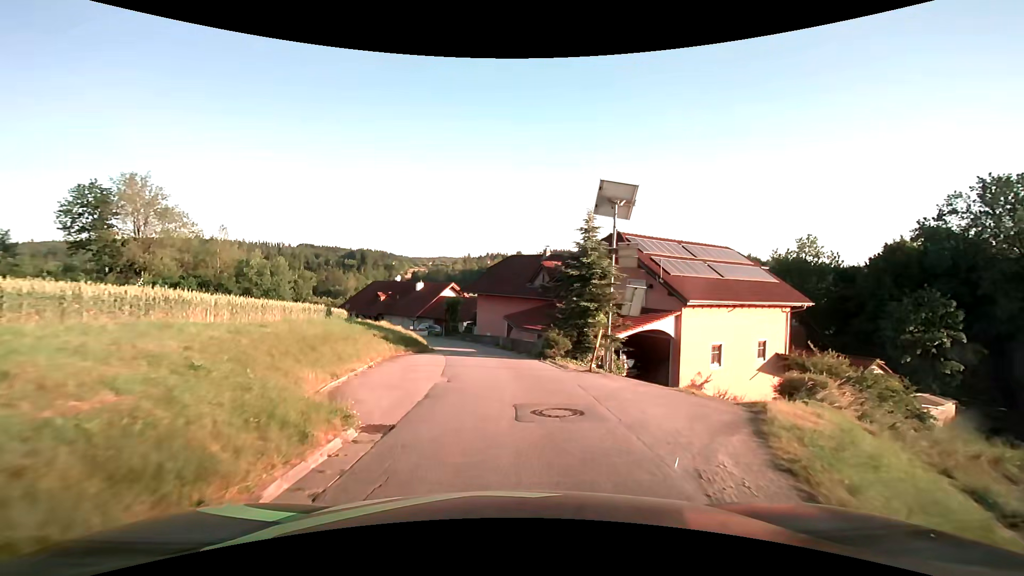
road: unclassified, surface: asphalt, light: Day
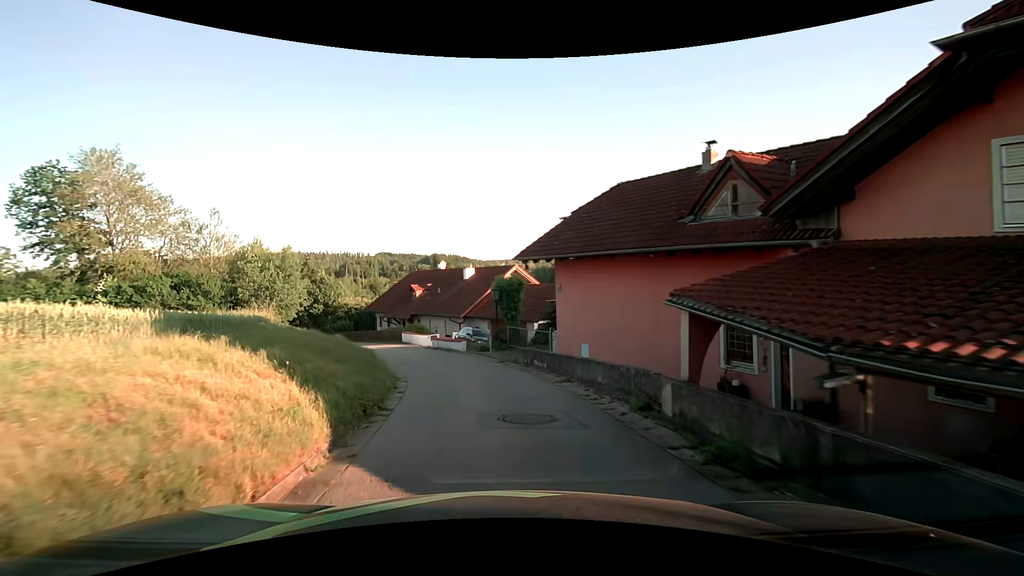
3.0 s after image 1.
(-1.2, +22.0) m; -9°
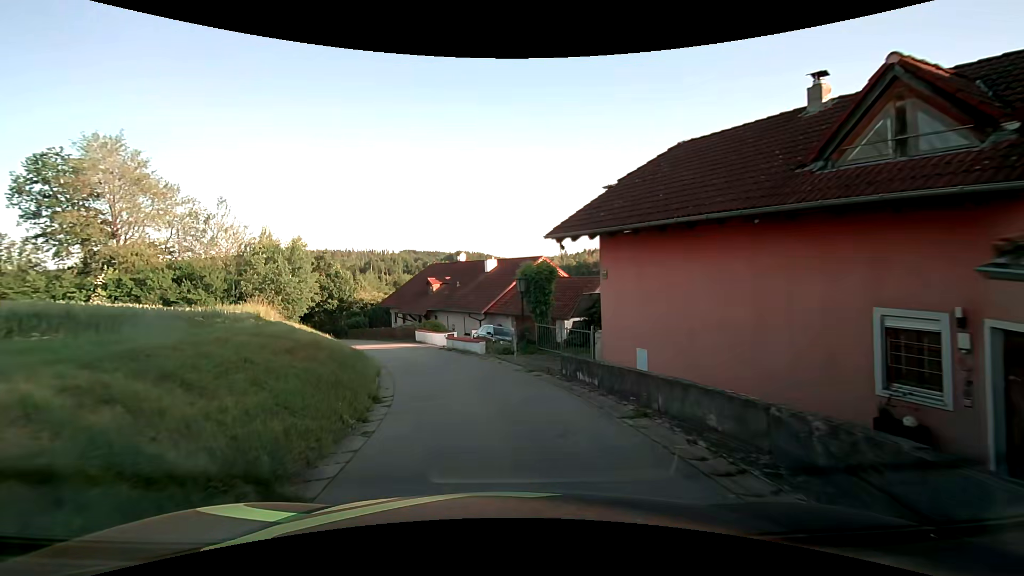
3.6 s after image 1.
(-0.1, +4.5) m; -3°
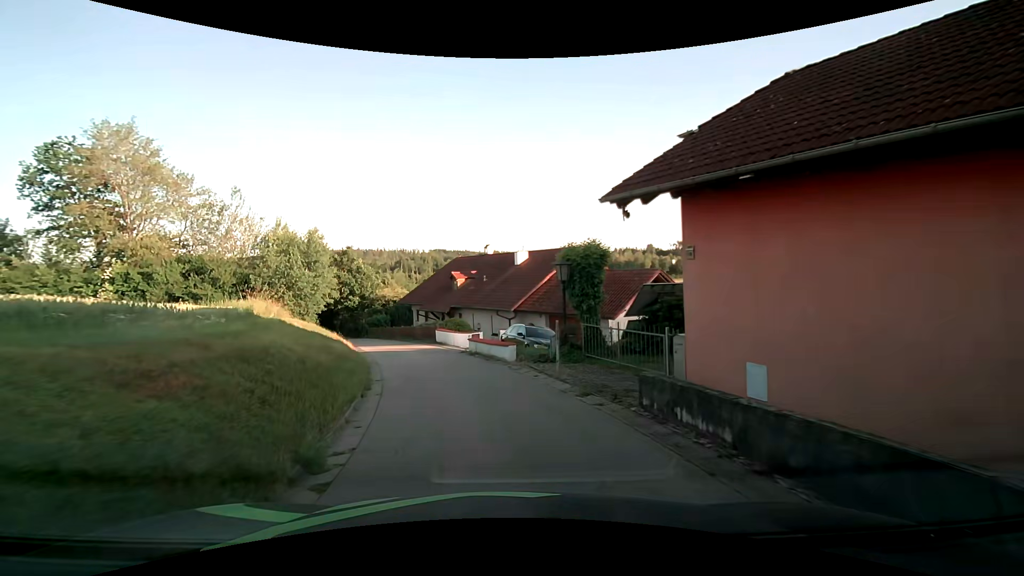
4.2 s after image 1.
(-0.1, +4.5) m; -3°
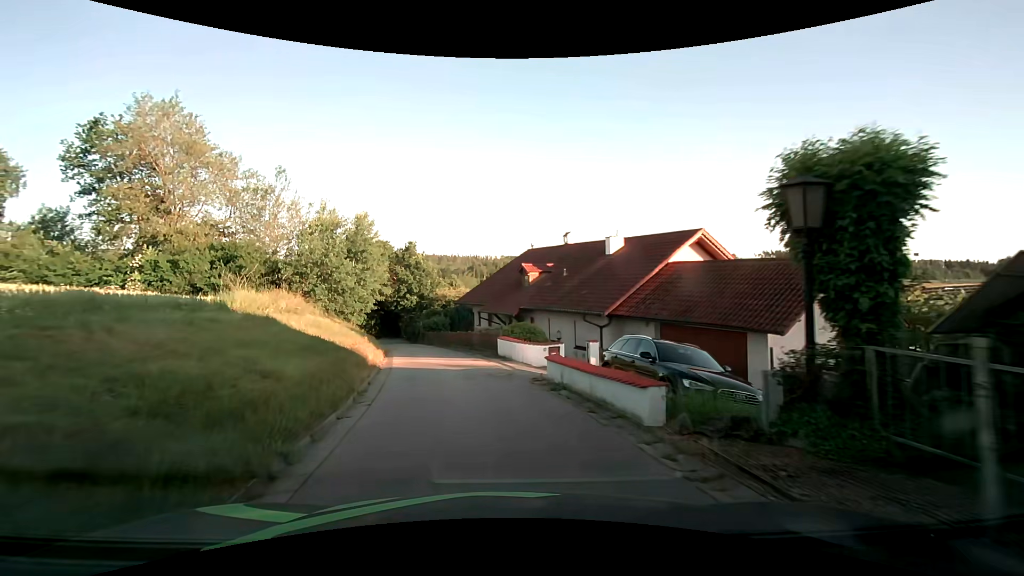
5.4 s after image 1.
(-0.7, +9.0) m; -9°
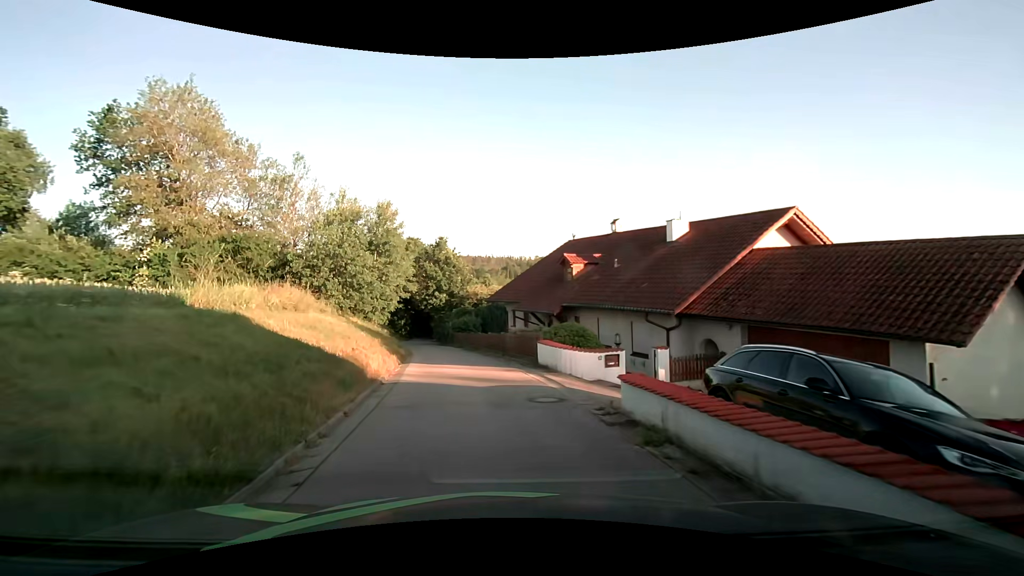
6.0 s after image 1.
(-0.1, +4.4) m; -3°
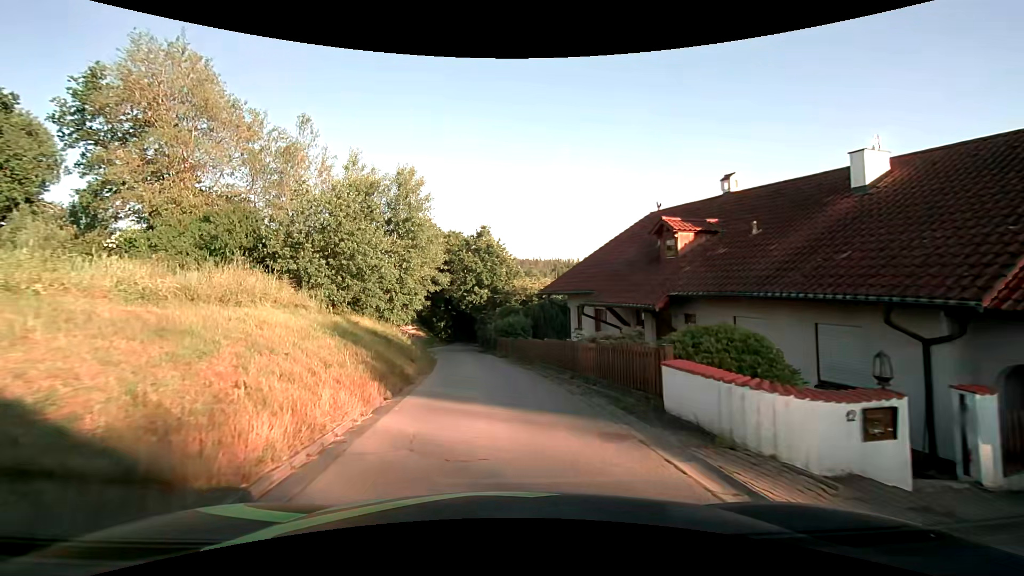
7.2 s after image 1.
(-0.5, +8.9) m; -6°
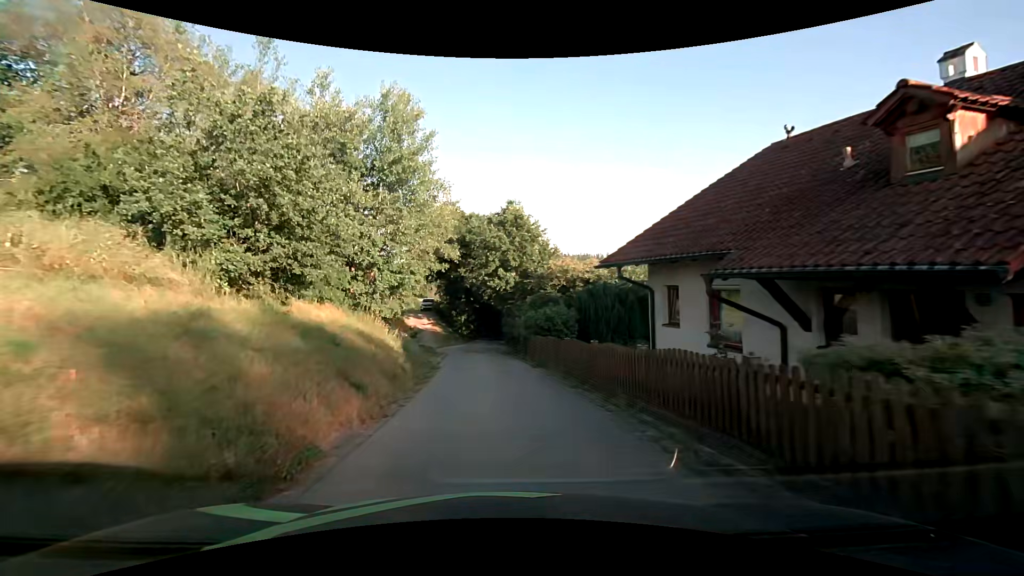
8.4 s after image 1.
(-0.3, +8.9) m; -3°
(0, +10) (-1, +20) (-2, +30) (-2, +40) (-2, +50) (-2, +60) (-1, +70) (+2, +80) (+5, +89) (+8, +98) m
